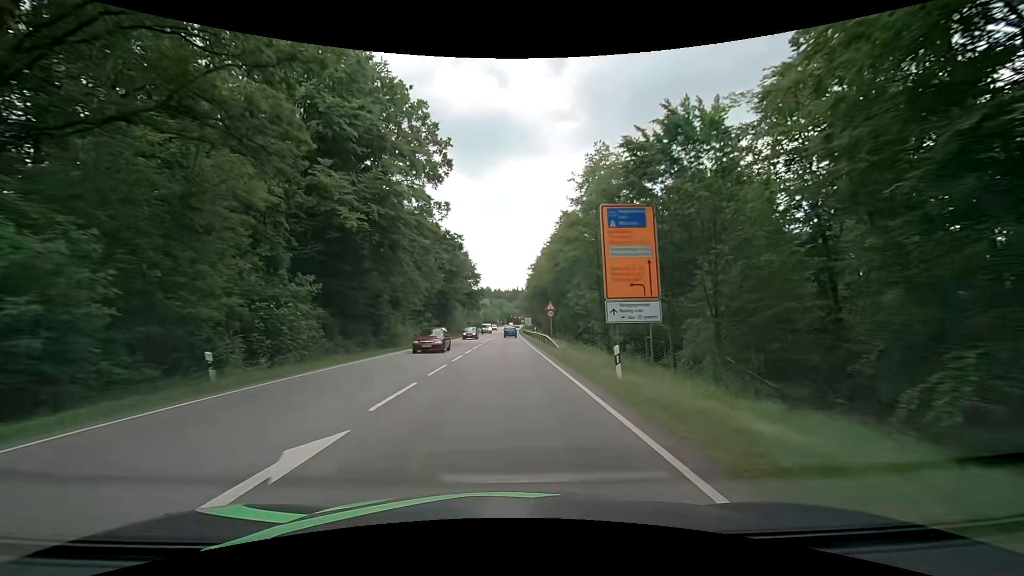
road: secondary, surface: asphalt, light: Day
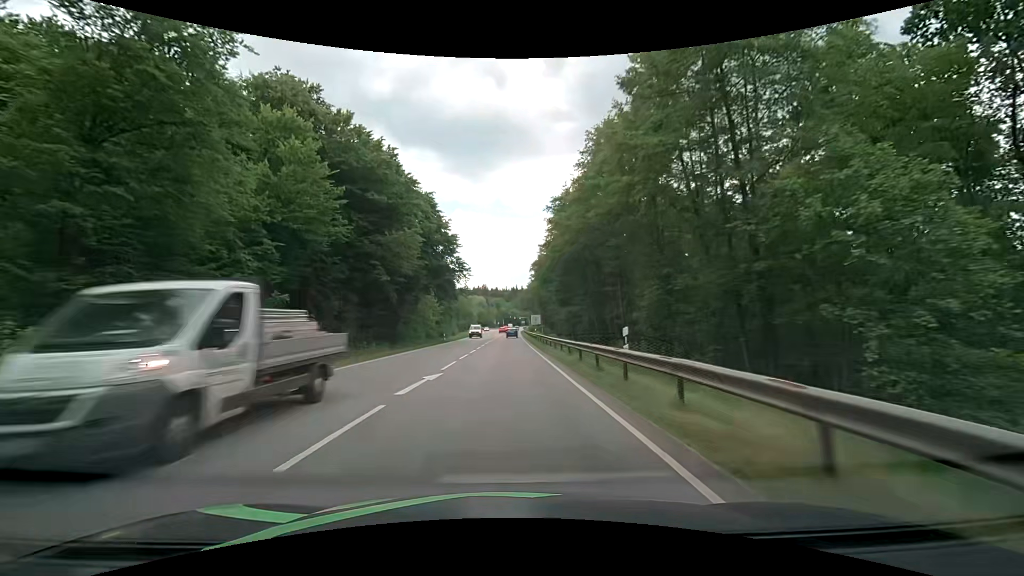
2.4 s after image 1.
(+0.1, +45.0) m; +1°
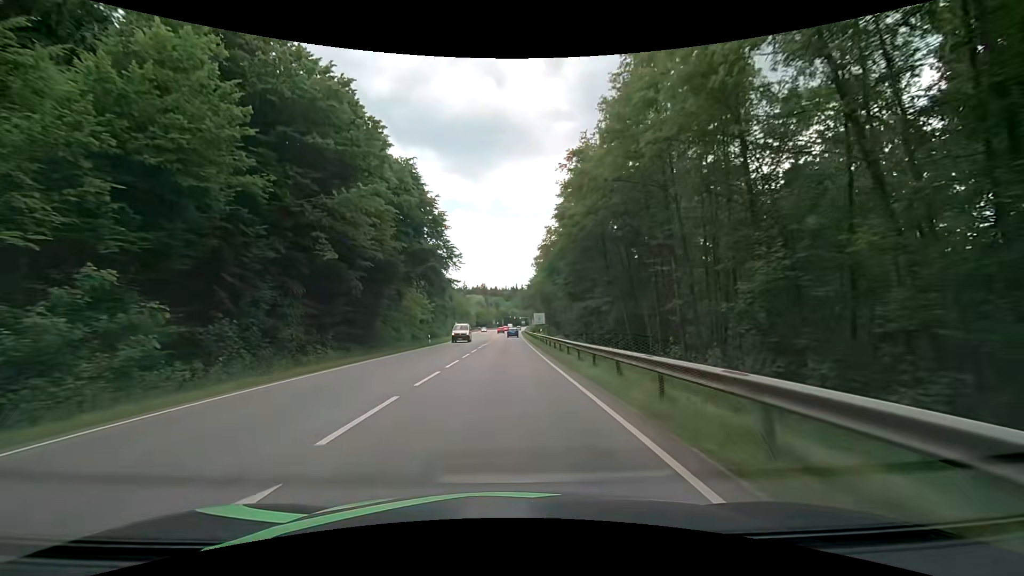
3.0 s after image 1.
(-0.1, +11.0) m; -1°
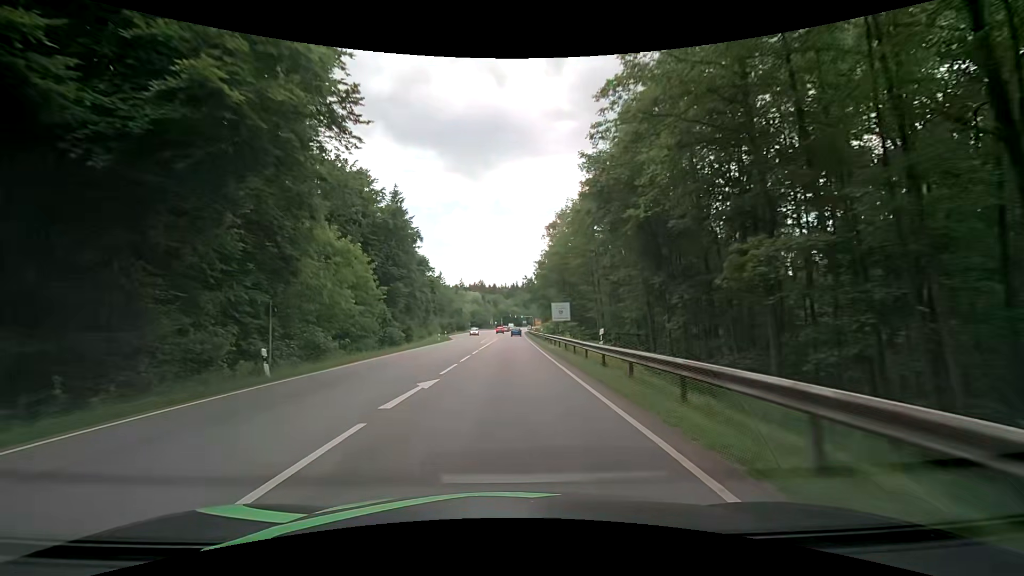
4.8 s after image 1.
(+0.1, +32.7) m; +1°
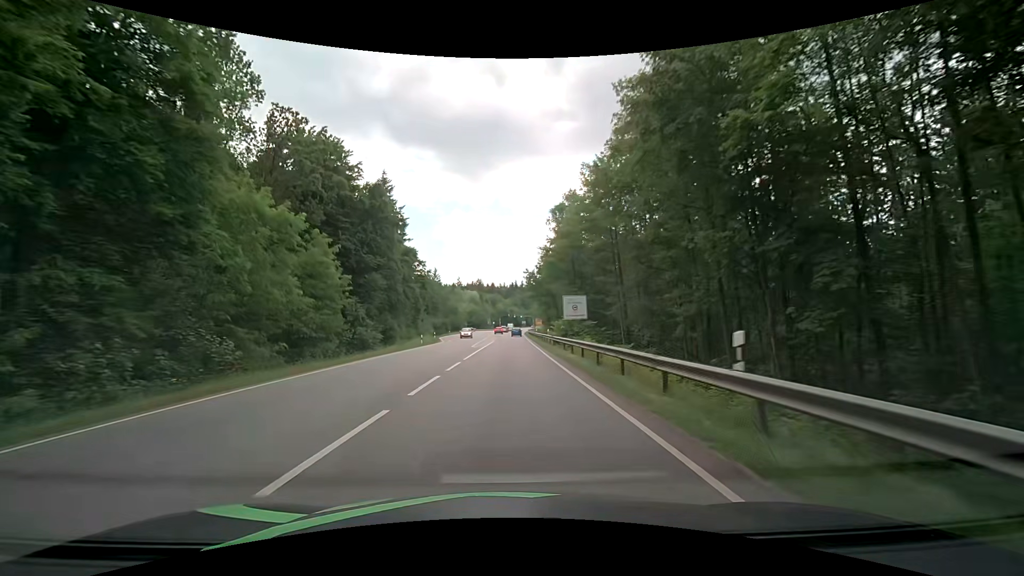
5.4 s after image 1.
(0.0, +10.8) m; 0°
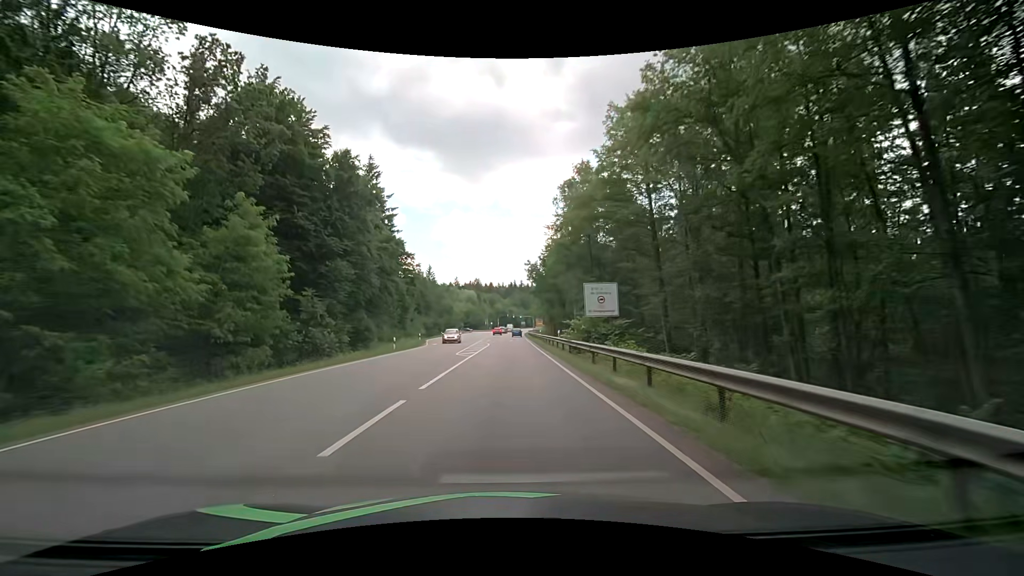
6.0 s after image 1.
(+0.1, +10.8) m; +1°
